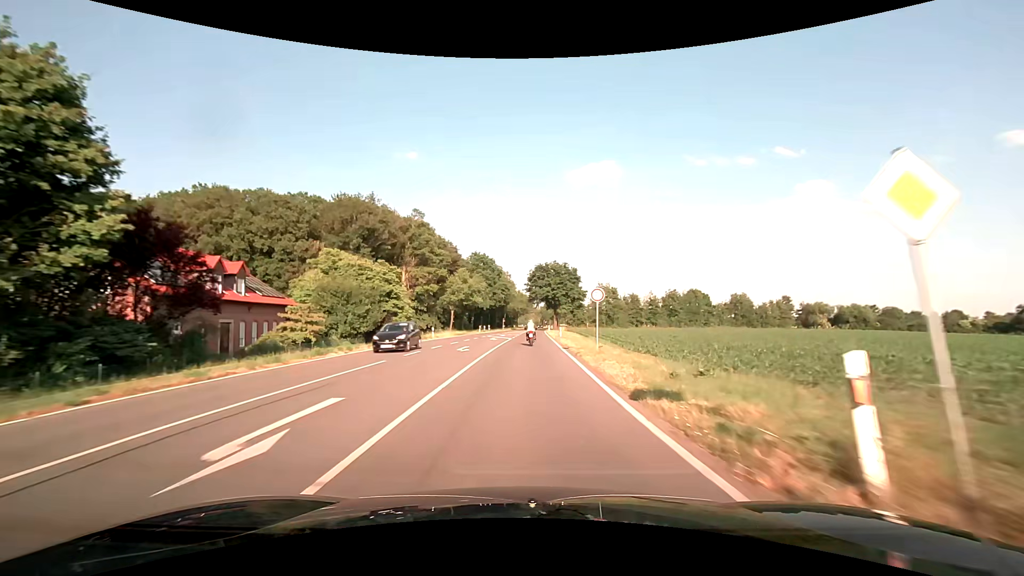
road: secondary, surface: asphalt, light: Day
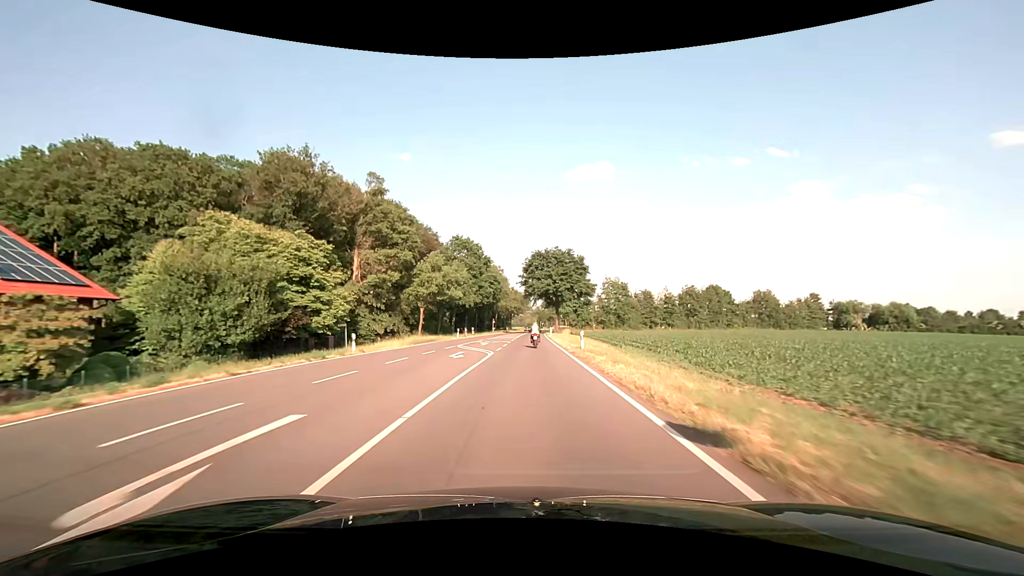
(+0.1, +21.3) m; +1°
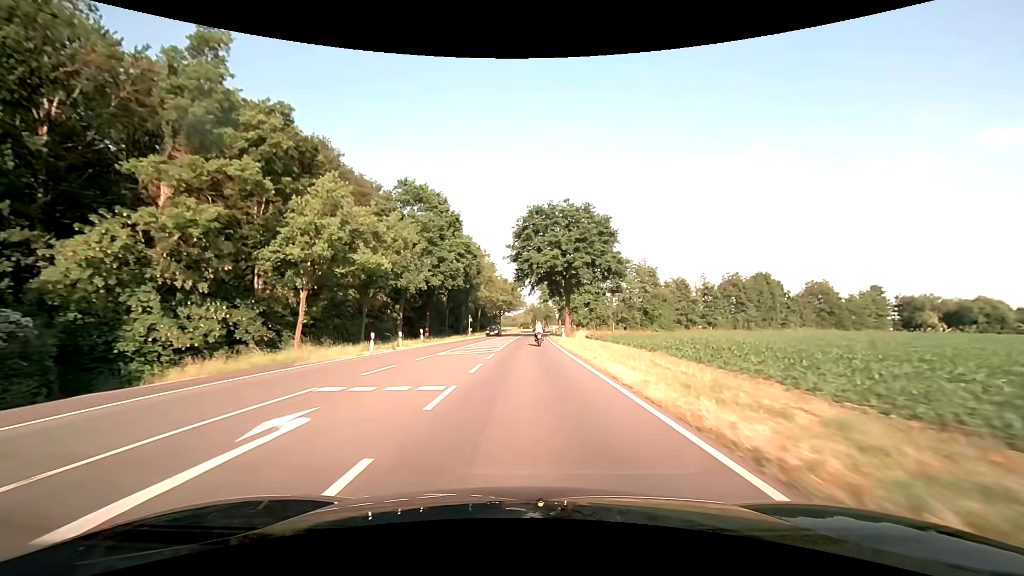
(+0.2, +32.0) m; +1°
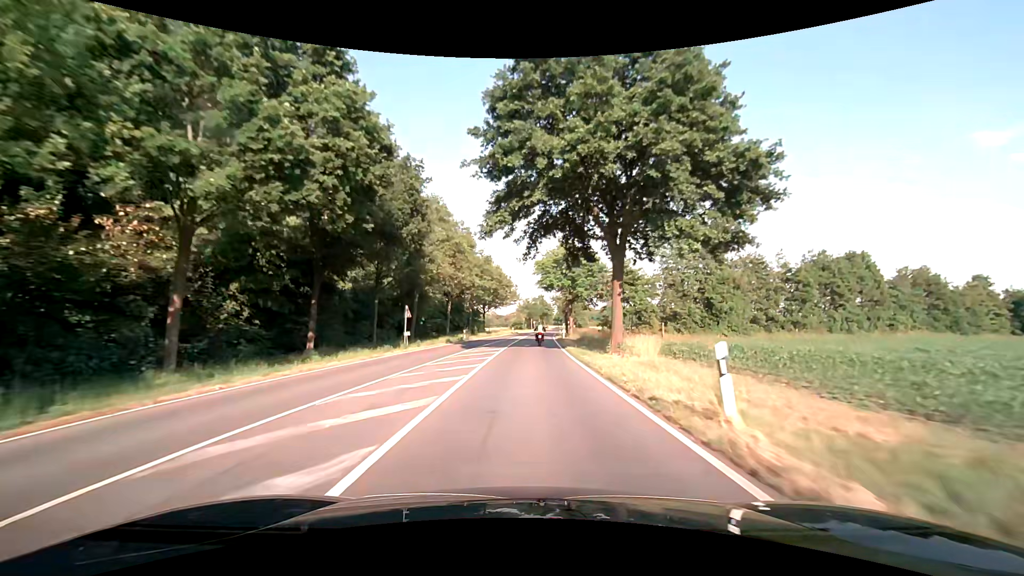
(+0.2, +32.0) m; +1°
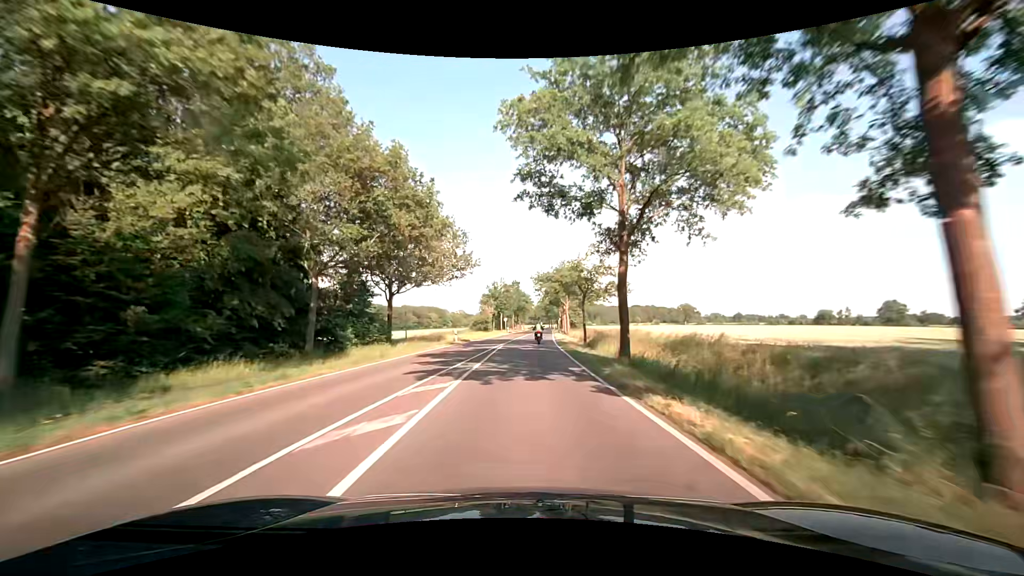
(+1.2, +53.6) m; +3°
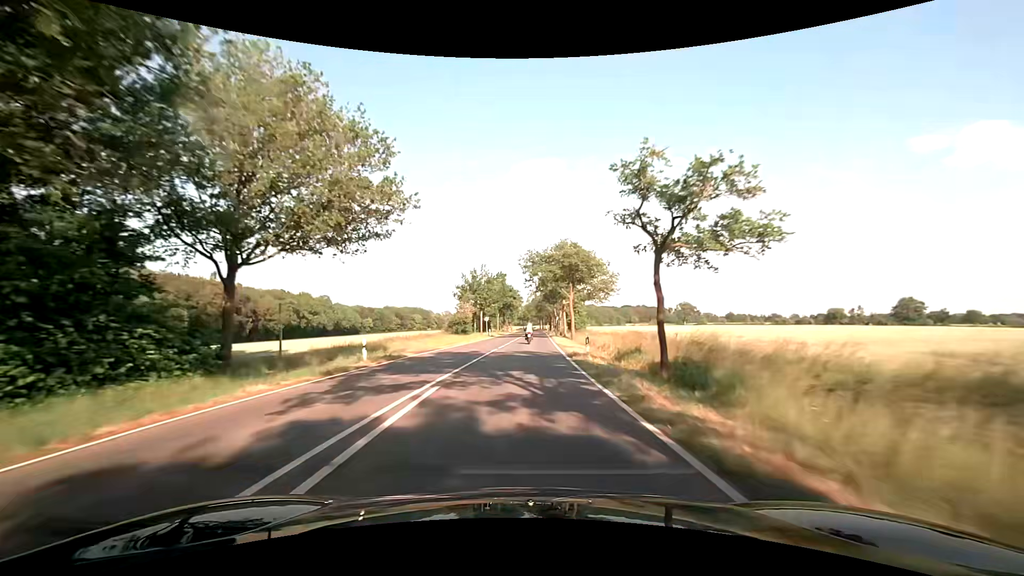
(+0.3, +21.5) m; +1°
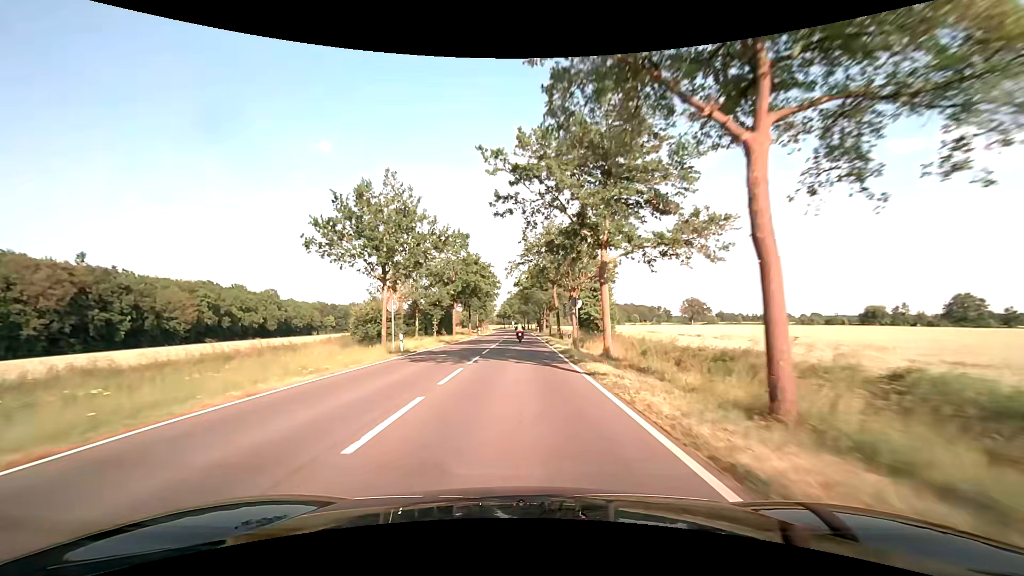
(+1.1, +43.1) m; +2°
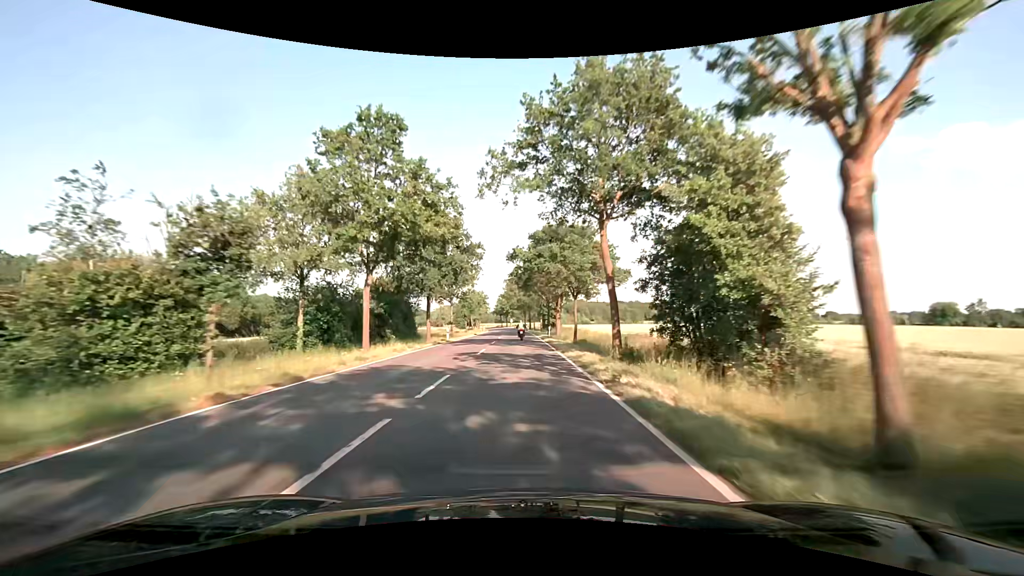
(+0.1, +32.4) m; 0°
(0, +10) (0, +20) (0, +30) (0, +40) (0, +50) (-1, +60) (-1, +70) (-1, +80) (-1, +90) (-2, +100) m
